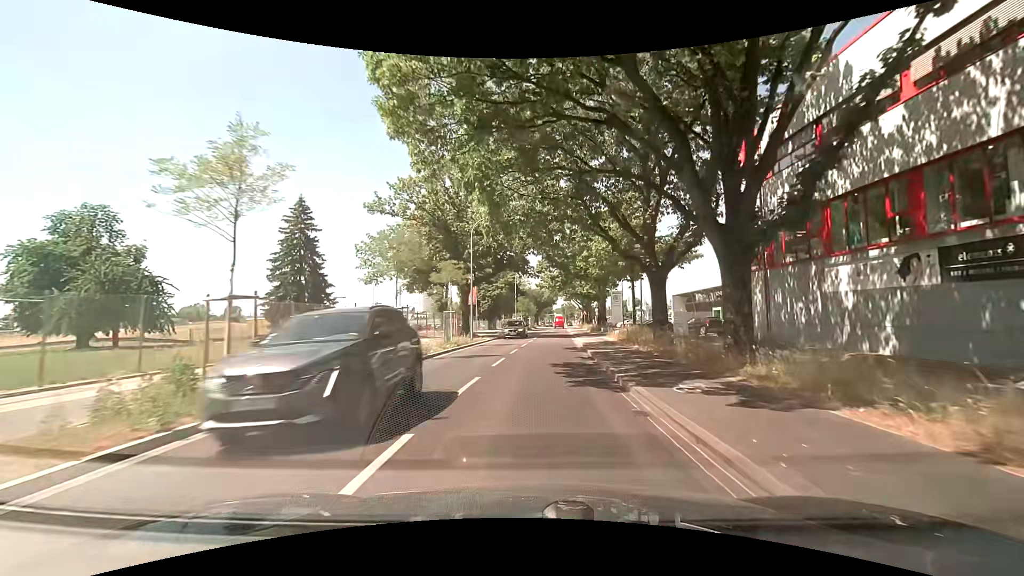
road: tertiary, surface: asphalt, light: Day
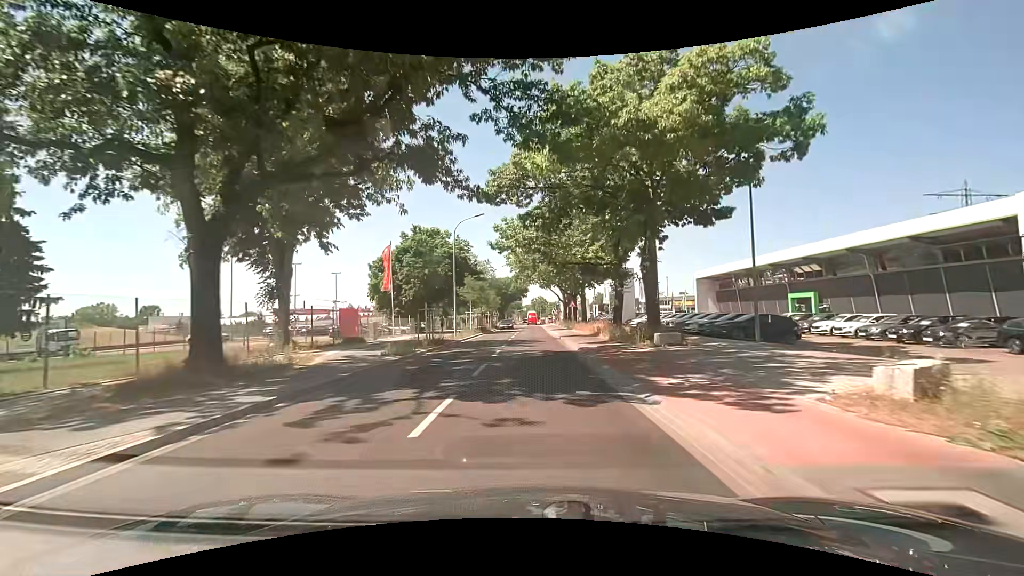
(+1.4, +33.2) m; +3°
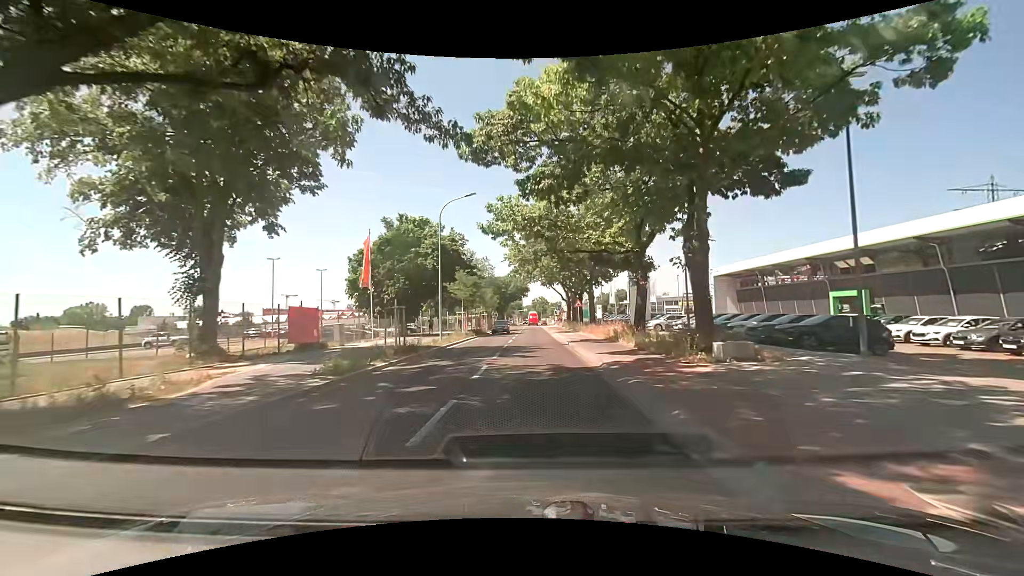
(+0.1, +6.3) m; +1°
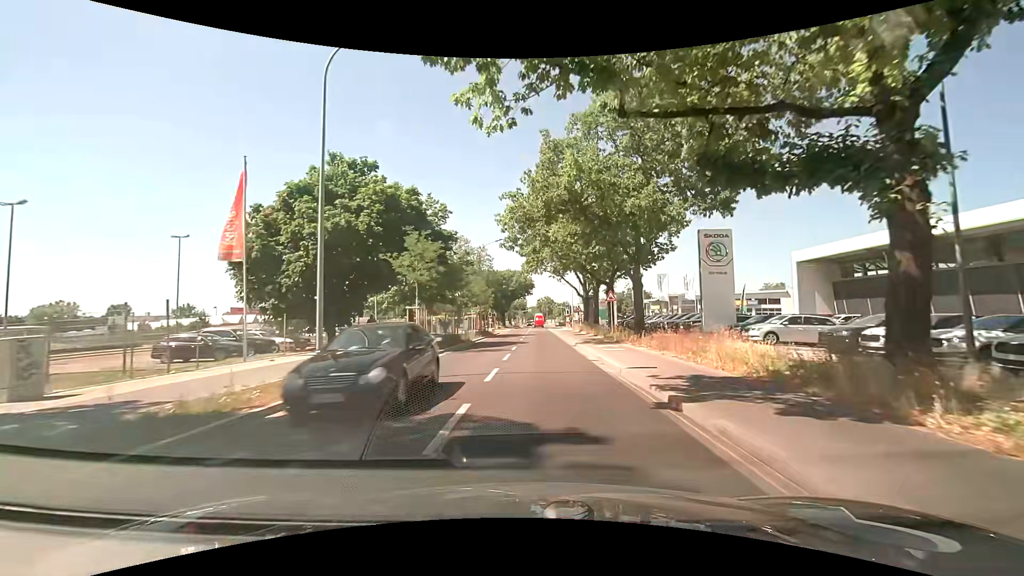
(-0.2, +18.3) m; -1°
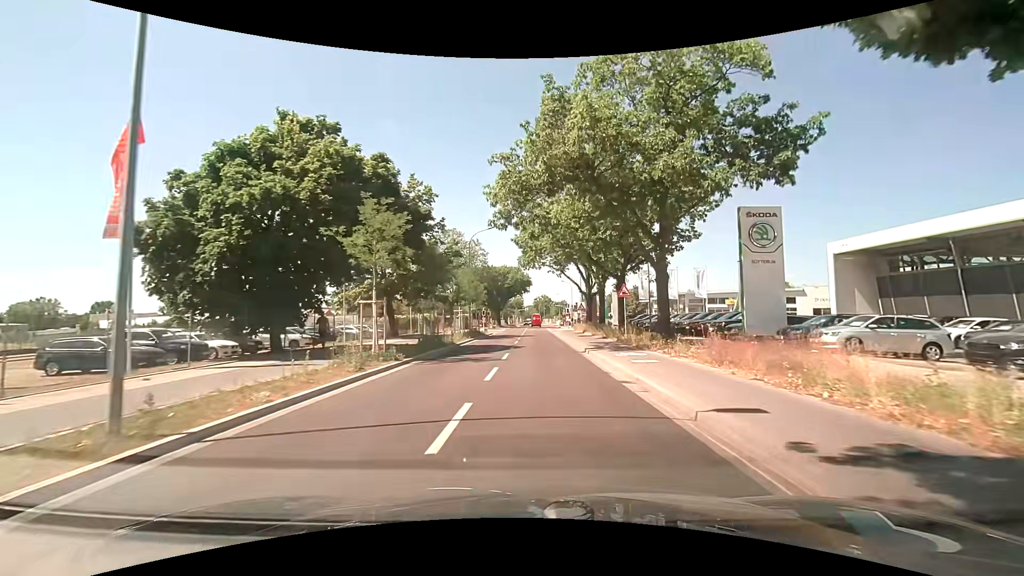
(0.0, +5.9) m; 0°
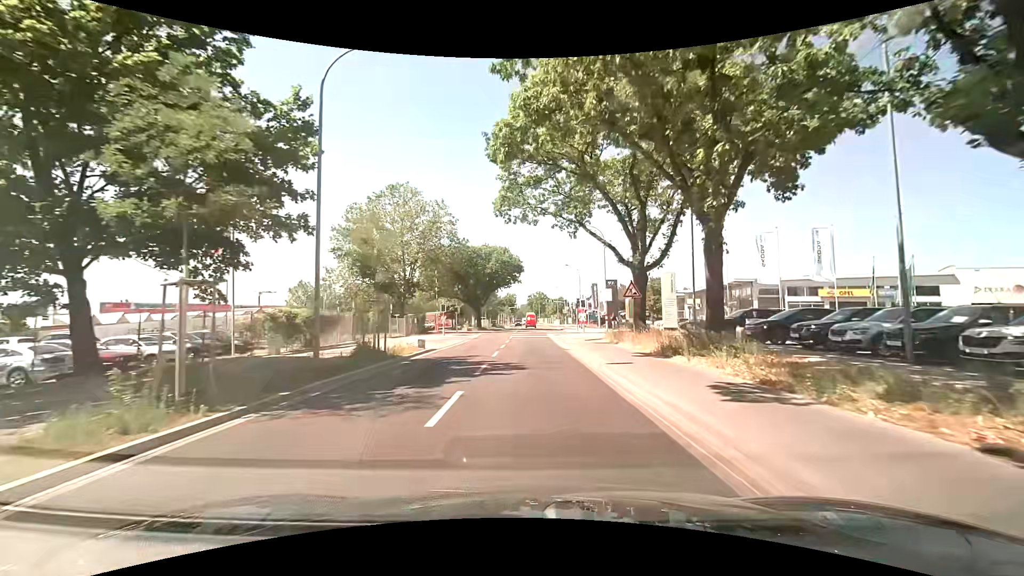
(+0.7, +28.7) m; +2°
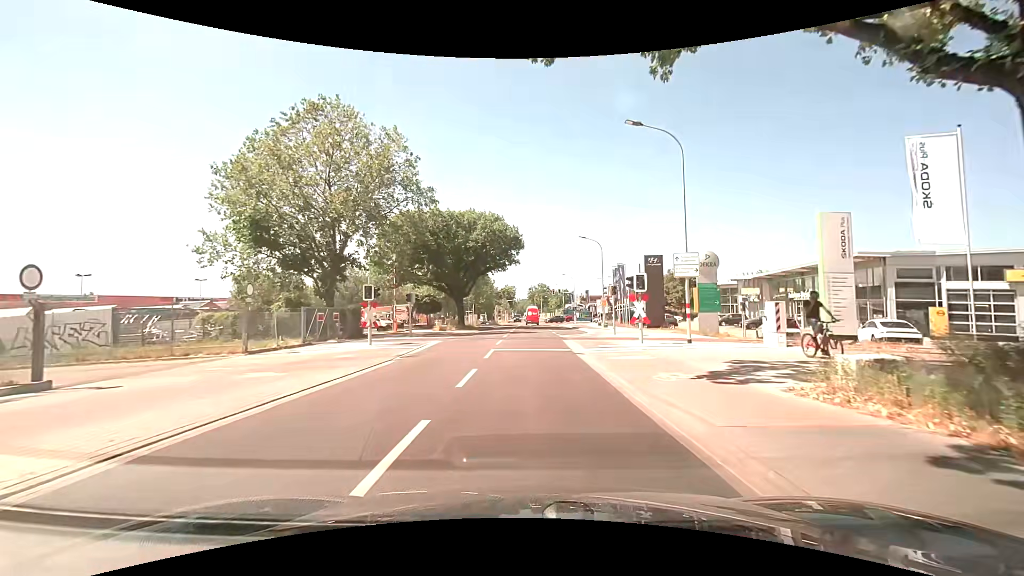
(-0.3, +20.7) m; -1°
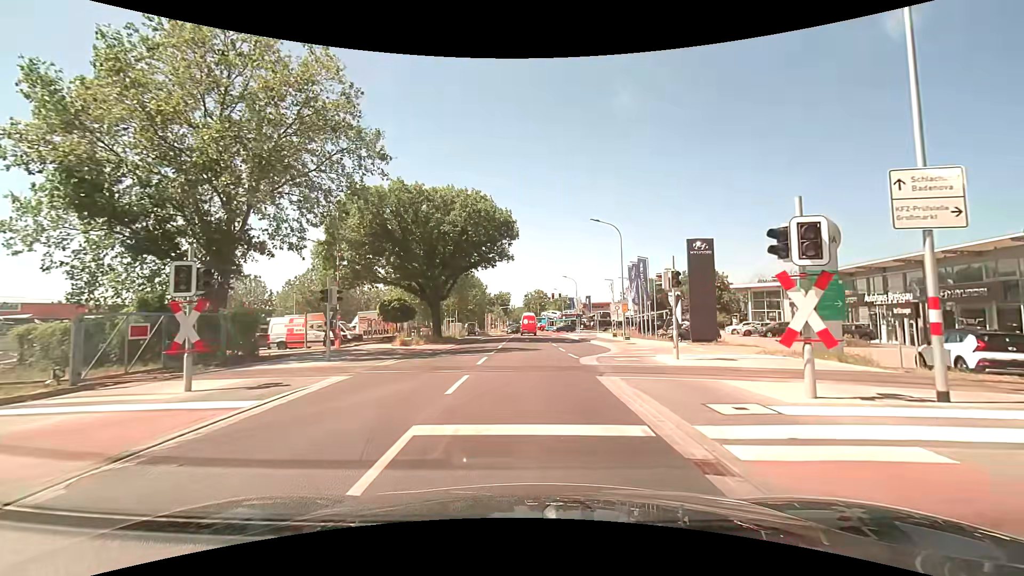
(+0.1, +12.4) m; 0°
(0, +10) (0, +20) (+1, +30) (+2, +40) (+3, +50) (+3, +60) (+3, +70) (+4, +80) (+9, +88) (+18, +93) m
